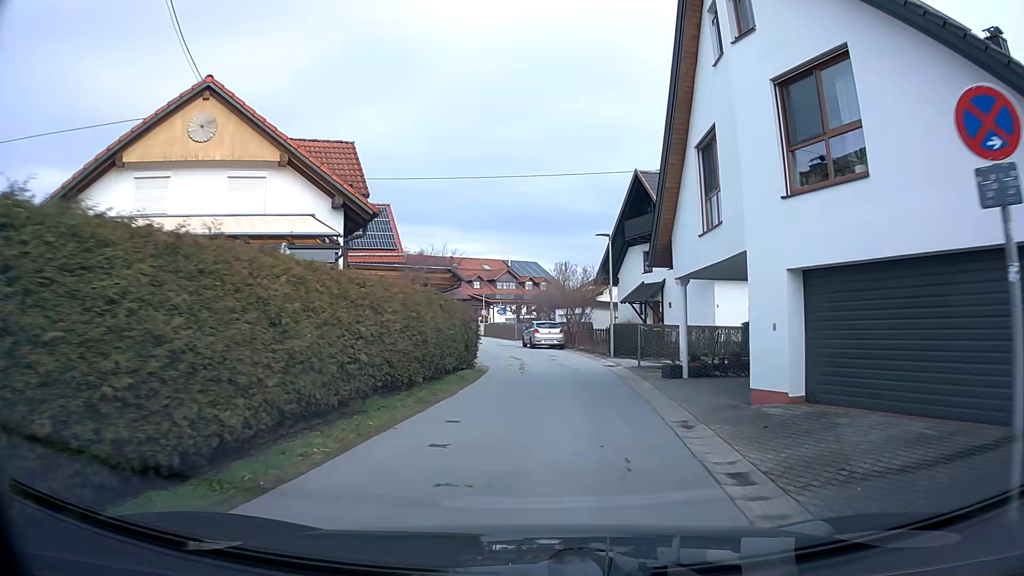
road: unclassified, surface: asphalt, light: Day
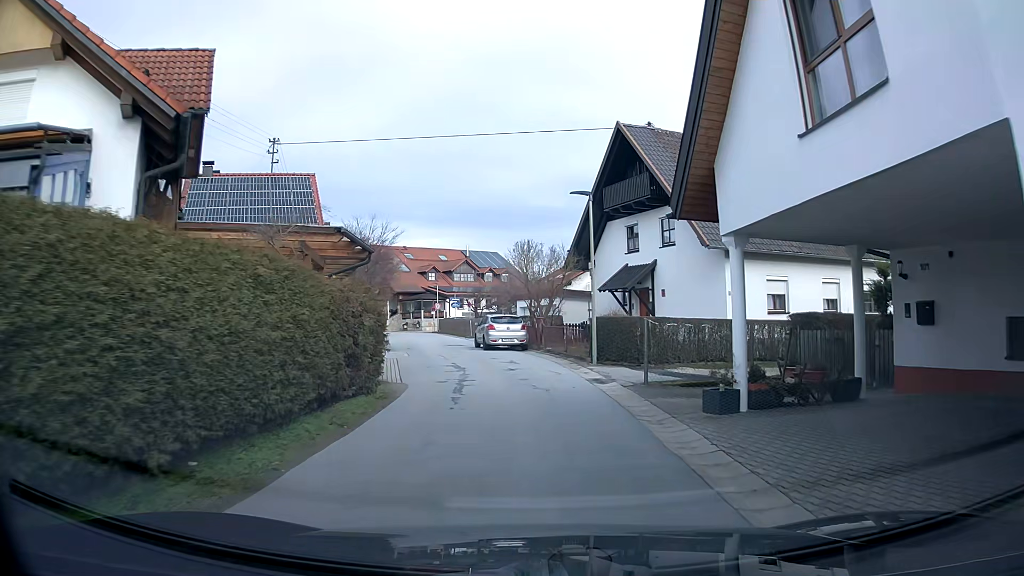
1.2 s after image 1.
(+0.1, +7.7) m; +2°
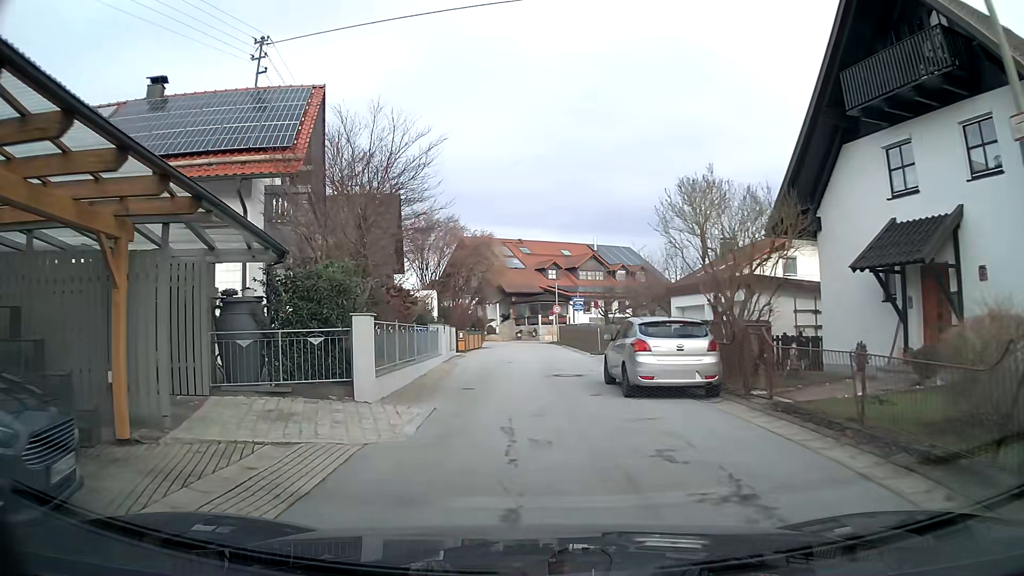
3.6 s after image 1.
(-1.2, +14.8) m; -11°
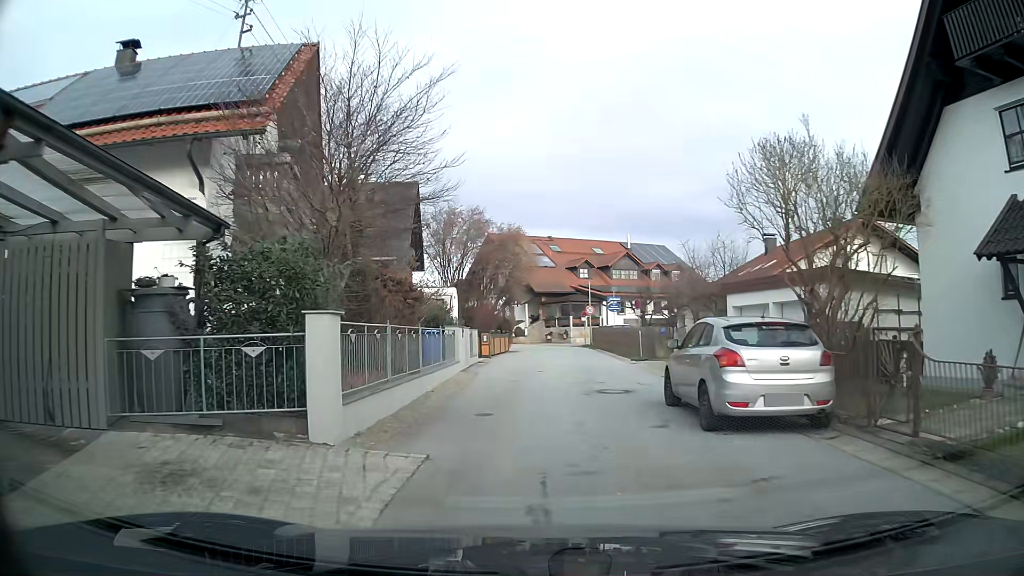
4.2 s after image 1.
(-0.1, +3.6) m; -2°
(0, +10) (+1, +20) (+2, +30) (+2, +40) (0, +50) (-5, +59) (-10, +67) (-15, +76) (-17, +85) (-14, +95) m
